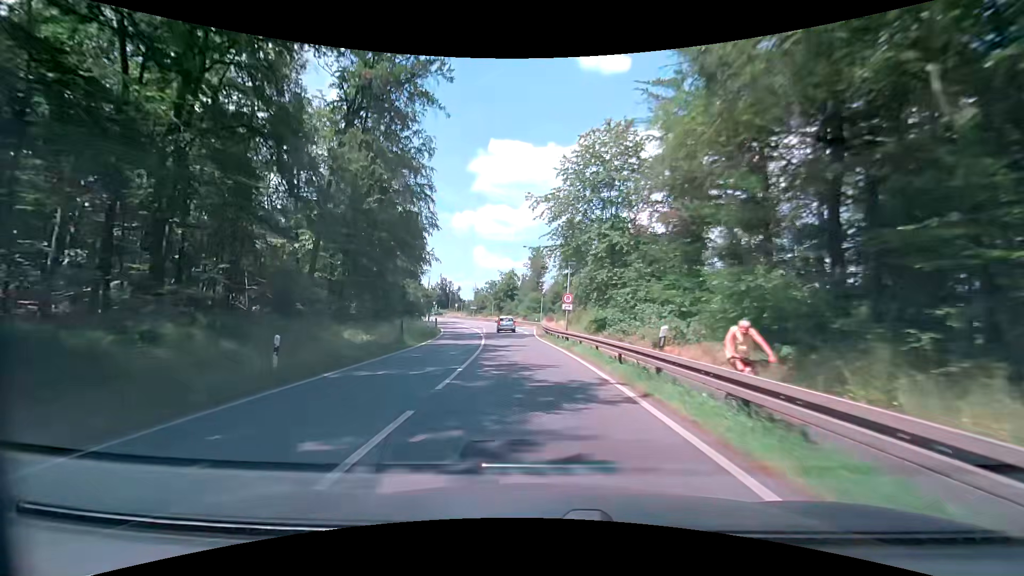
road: primary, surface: asphalt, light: Day
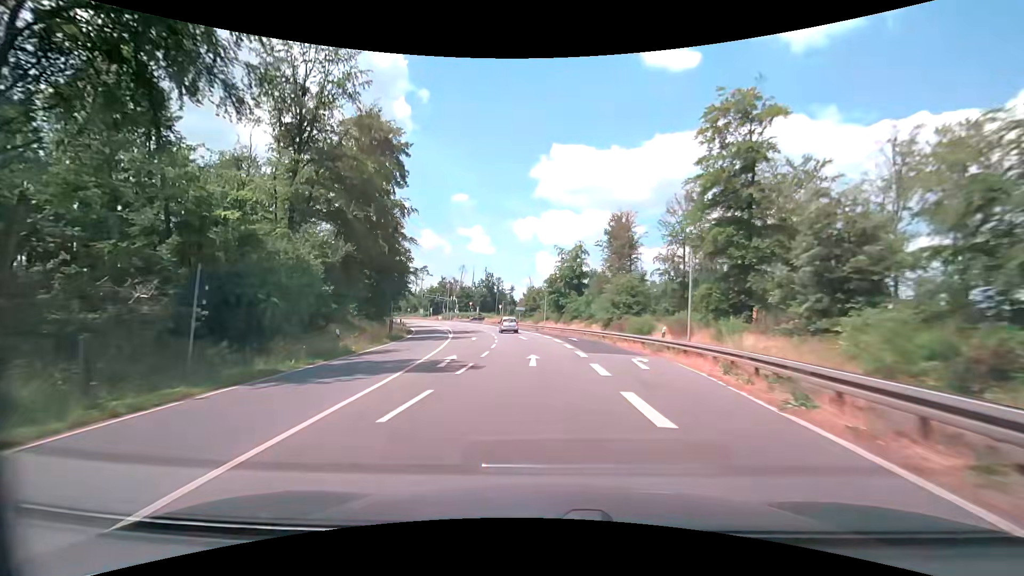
(-4.0, +50.0) m; -8°
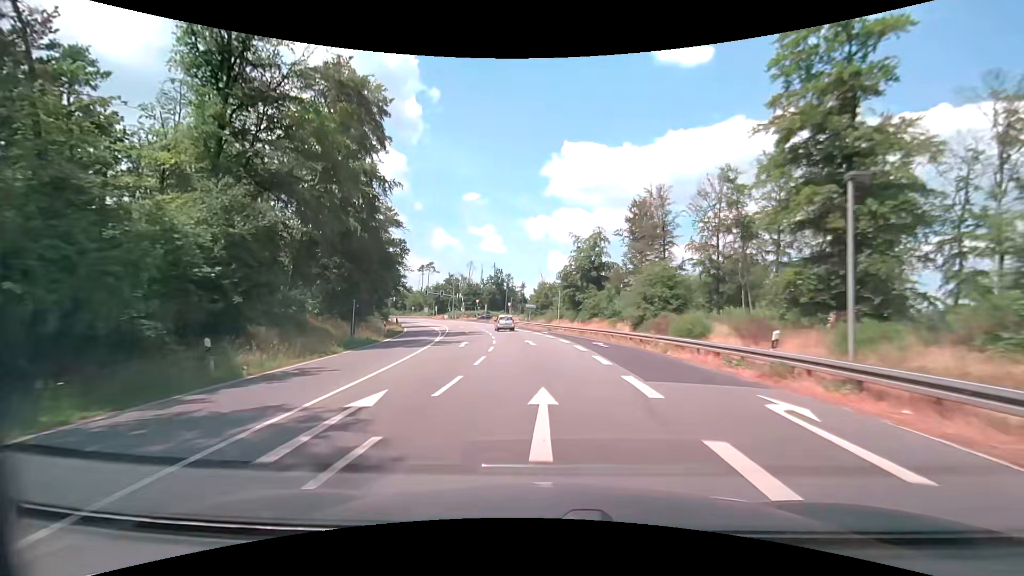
(-0.2, +10.0) m; -2°
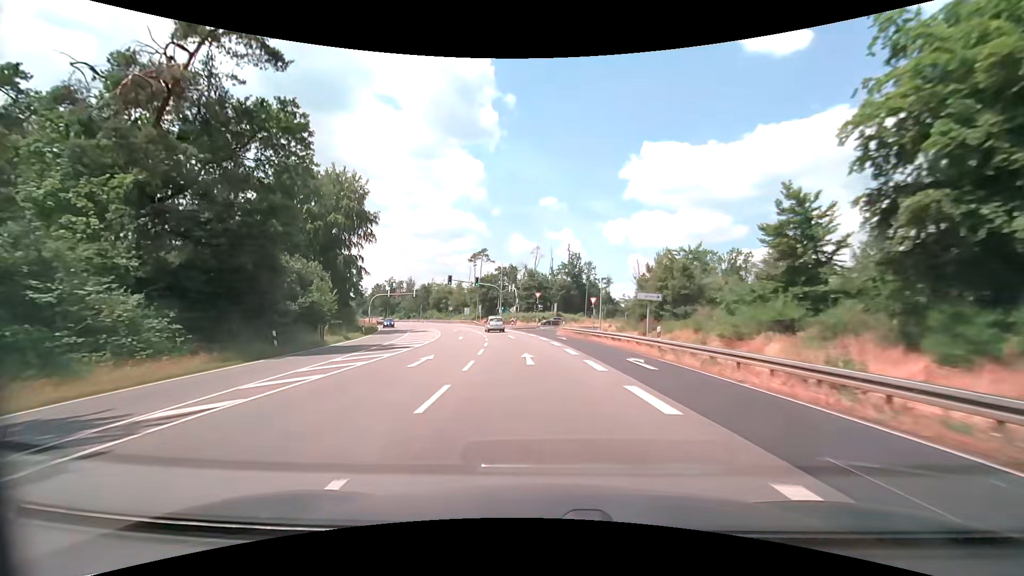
(-3.8, +49.7) m; -9°
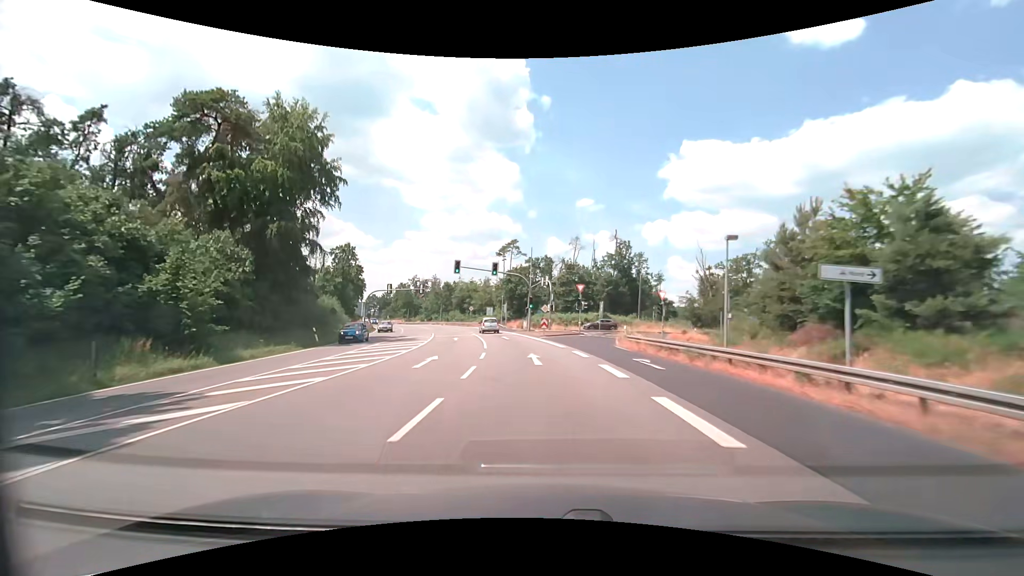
(-0.7, +19.8) m; -4°
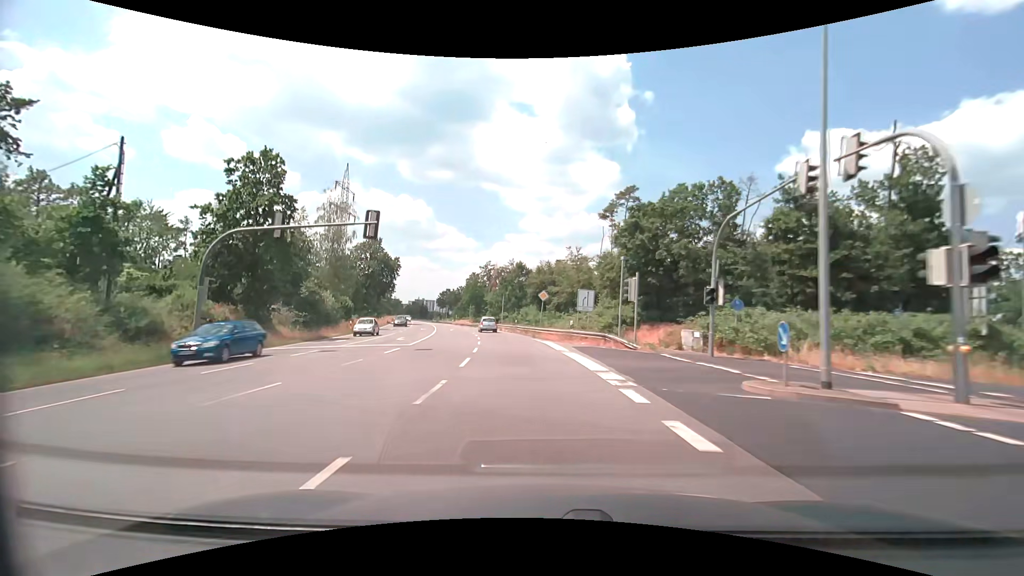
(-5.2, +49.1) m; -11°
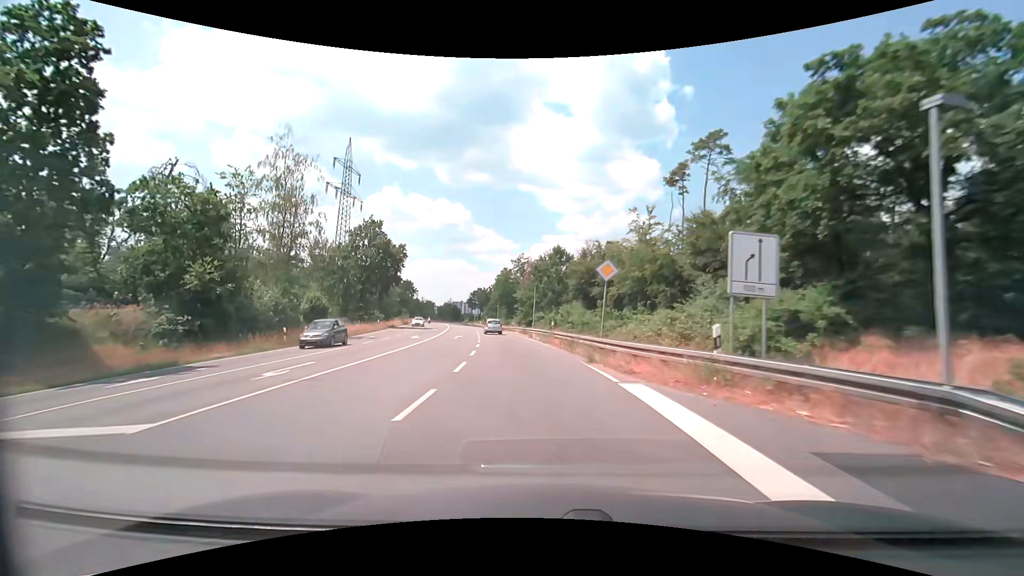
(-0.8, +19.8) m; -4°
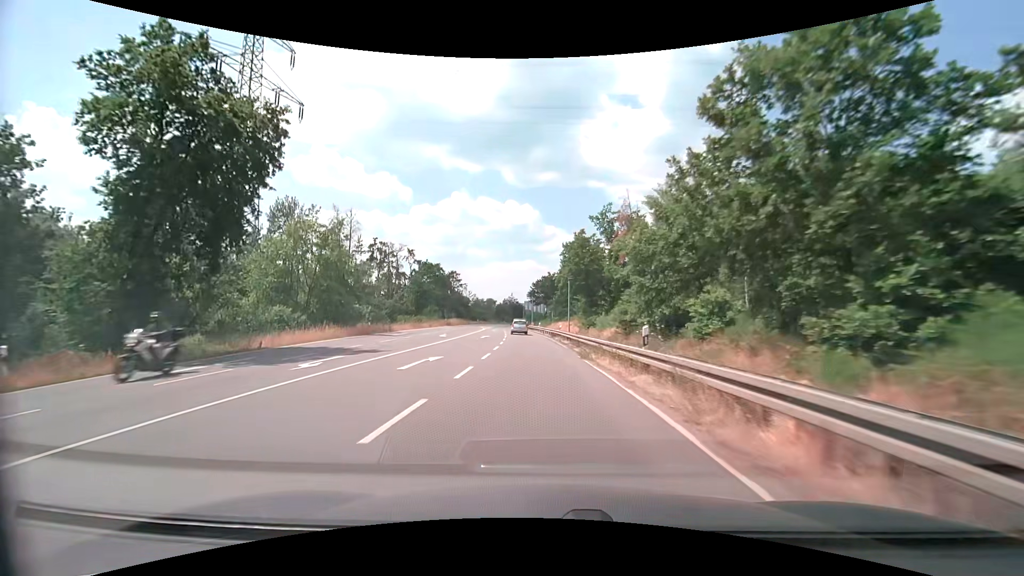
(-4.3, +49.4) m; -8°
(0, +10) (0, +20) (-1, +30) (-2, +40) (-2, +50) (-3, +60) (-4, +70) (-5, +80) (-6, +90) (-7, +100) m
